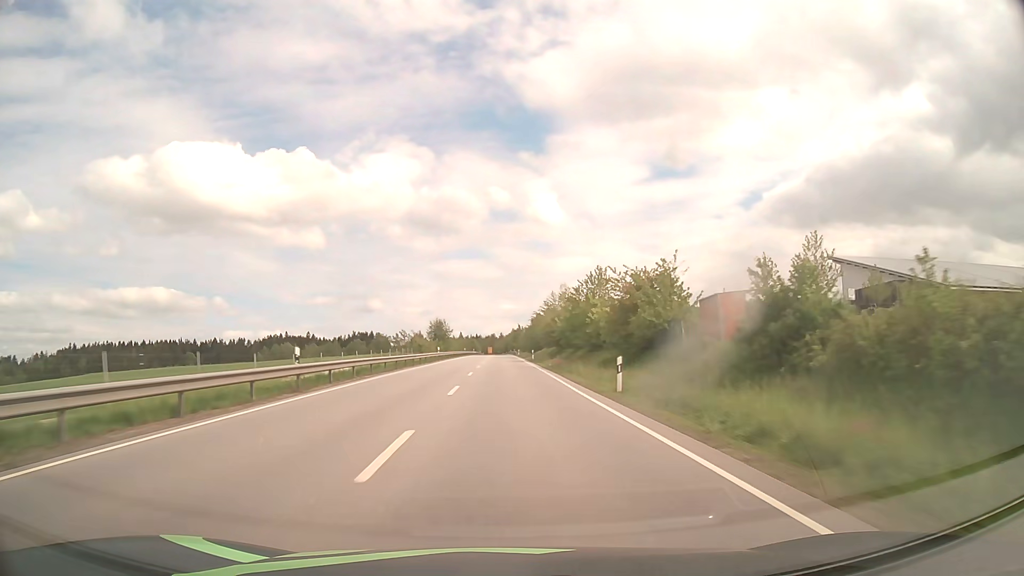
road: primary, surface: asphalt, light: Day
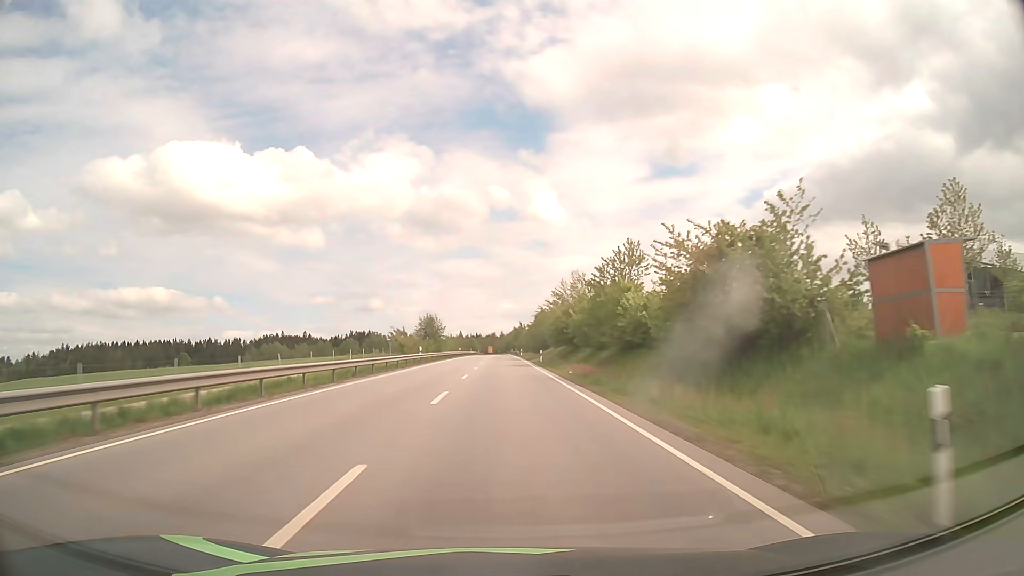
(0.0, +15.0) m; 0°
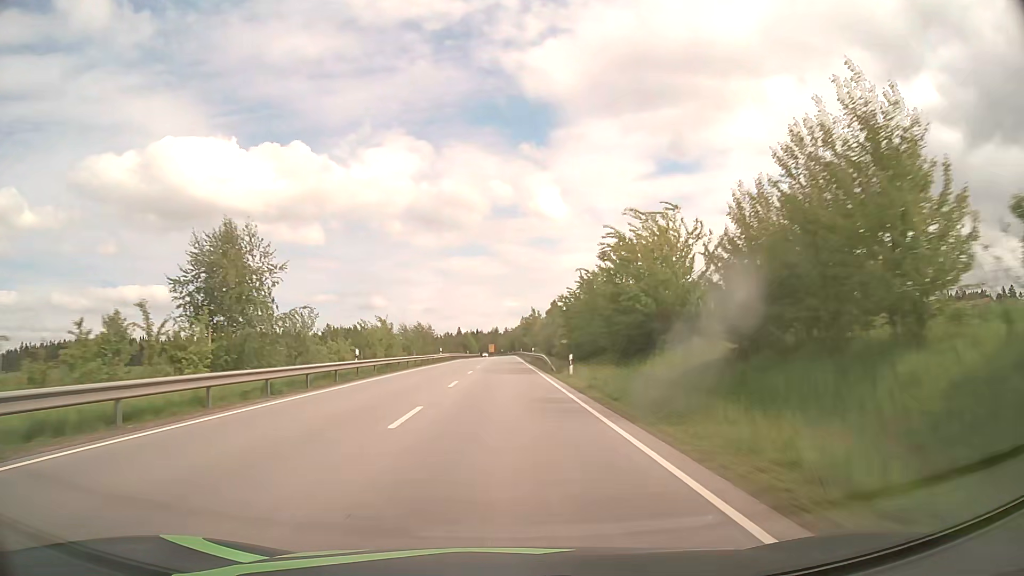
(-0.3, +75.3) m; 0°
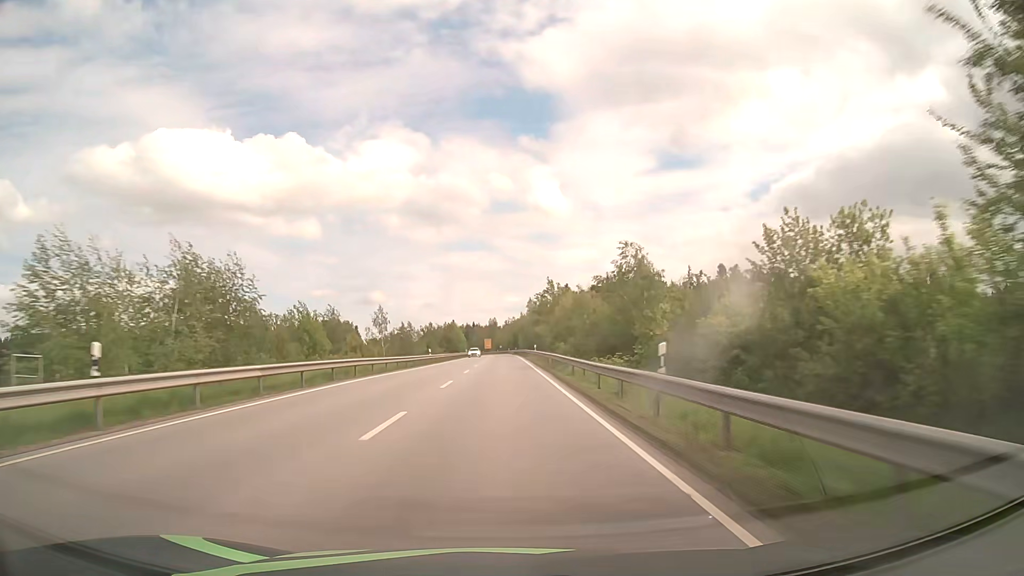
(-0.1, +60.8) m; 0°
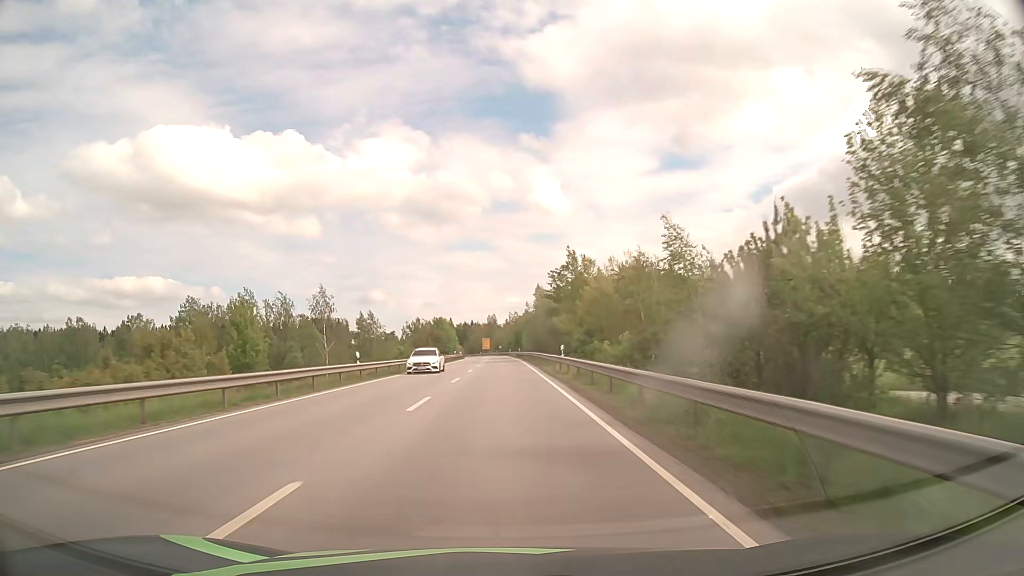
(0.0, +30.6) m; 0°
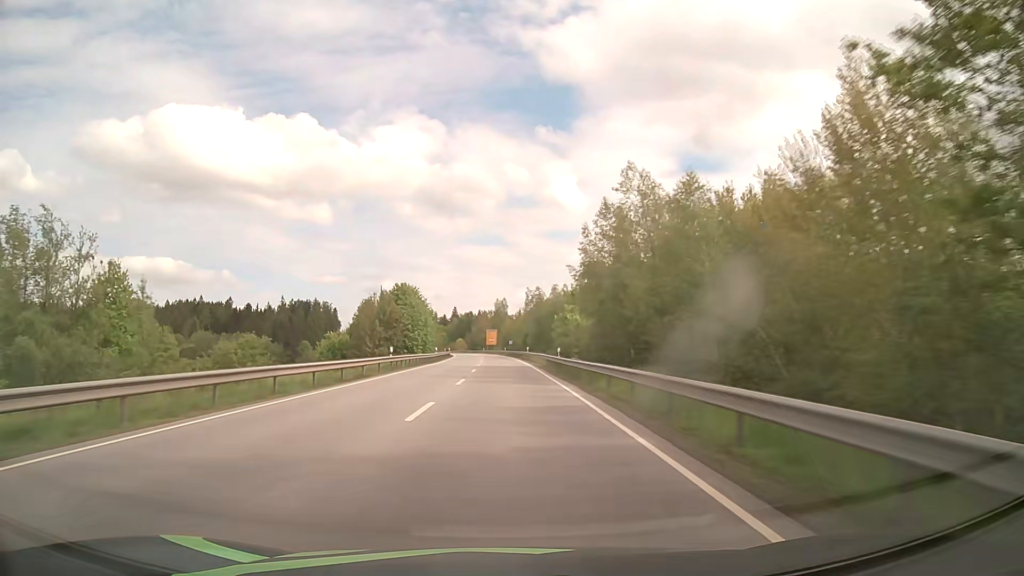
(-0.3, +61.6) m; -1°
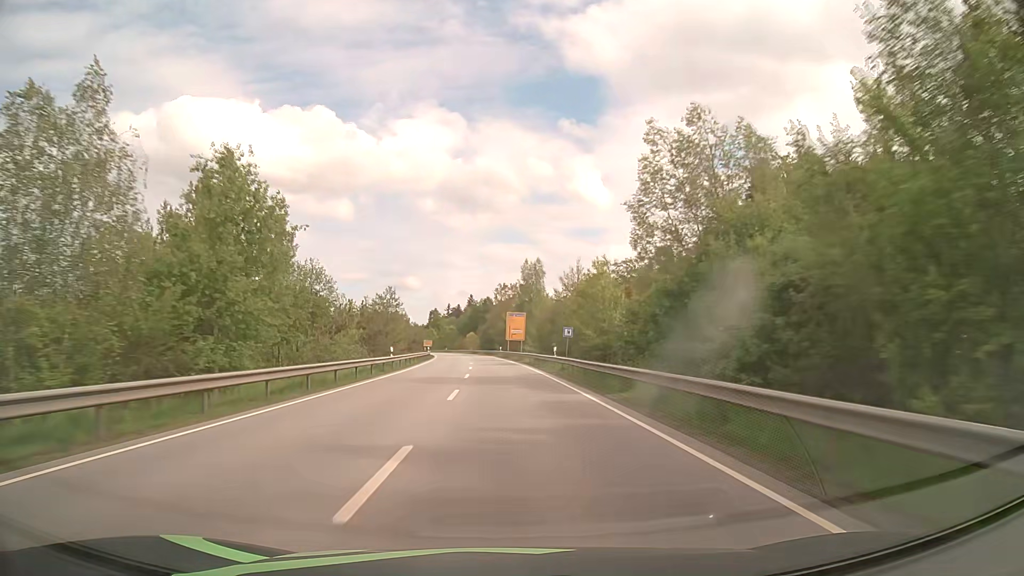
(-1.3, +78.1) m; -2°
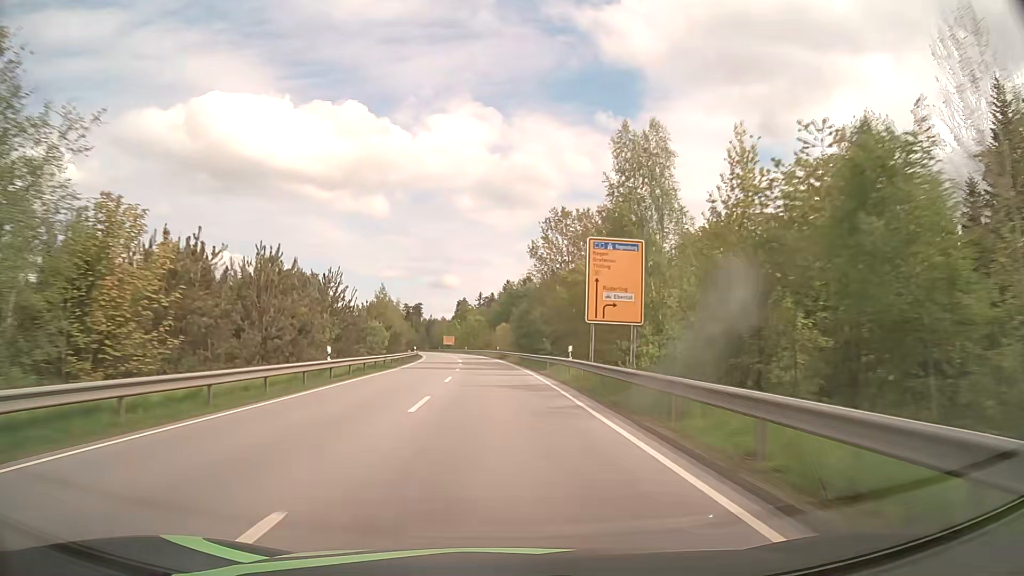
(-1.4, +63.3) m; -3°
(0, +10) (0, +20) (-1, +30) (-1, +40) (-2, +50) (-2, +60) (-3, +70) (-4, +80) (-5, +90) (-7, +100) m
